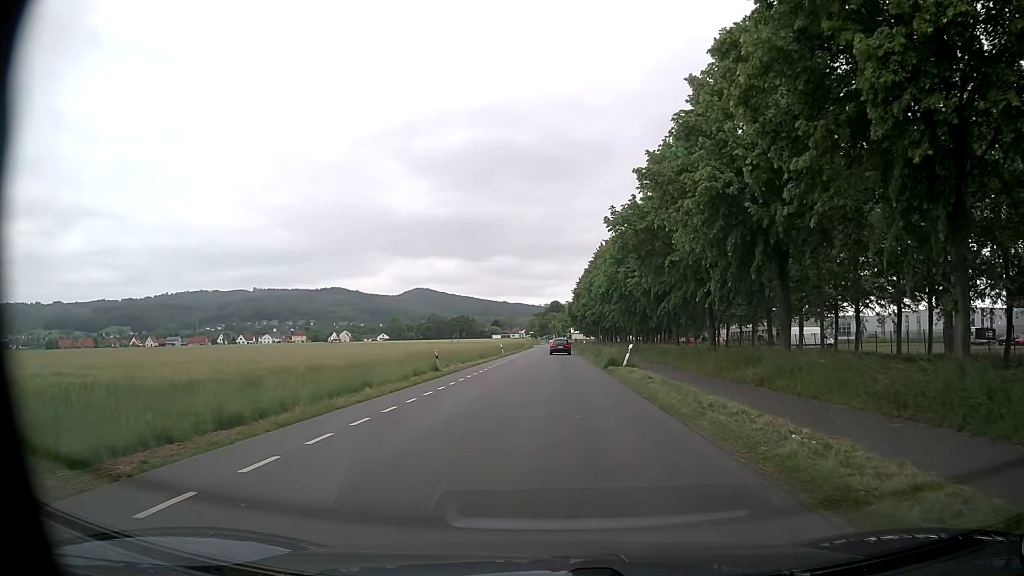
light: Day
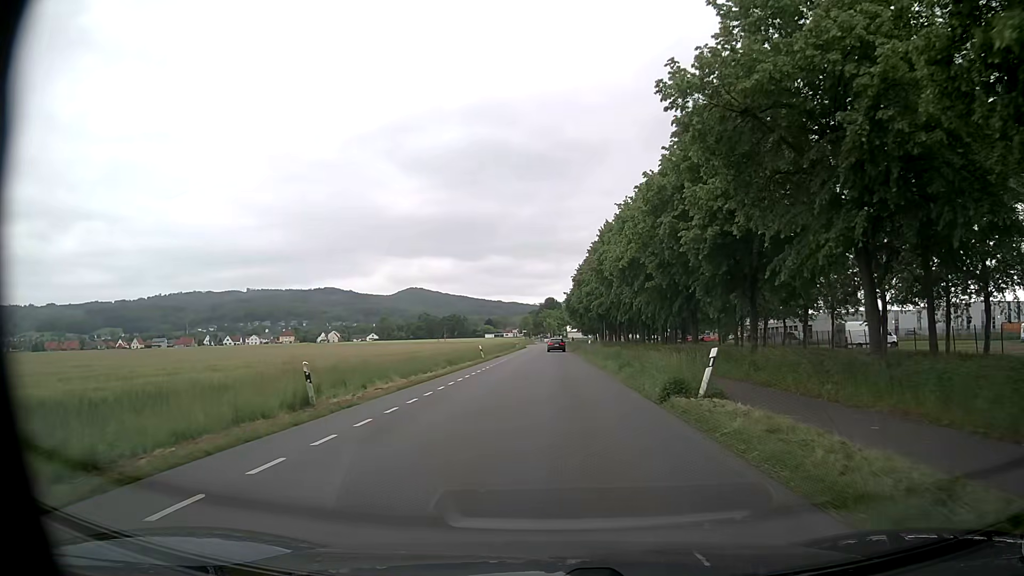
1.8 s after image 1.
(+0.3, +16.9) m; +1°
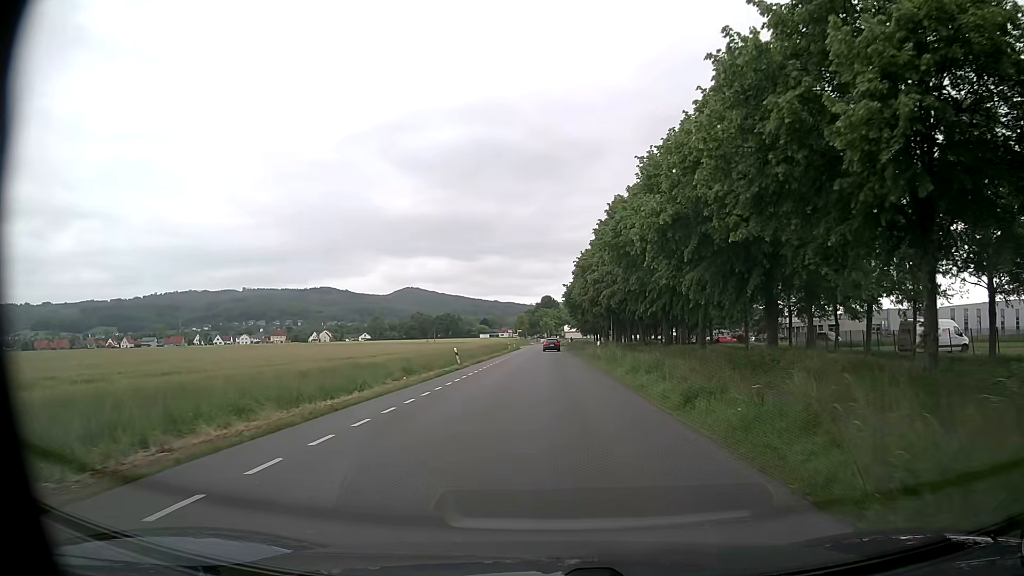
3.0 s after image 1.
(+0.1, +12.8) m; 0°
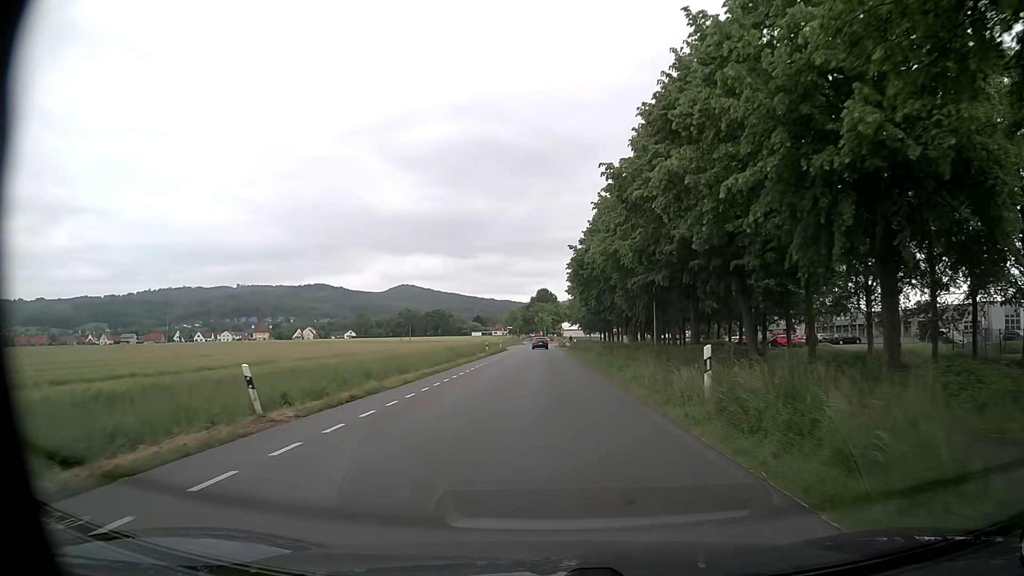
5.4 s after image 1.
(+0.1, +28.6) m; 0°
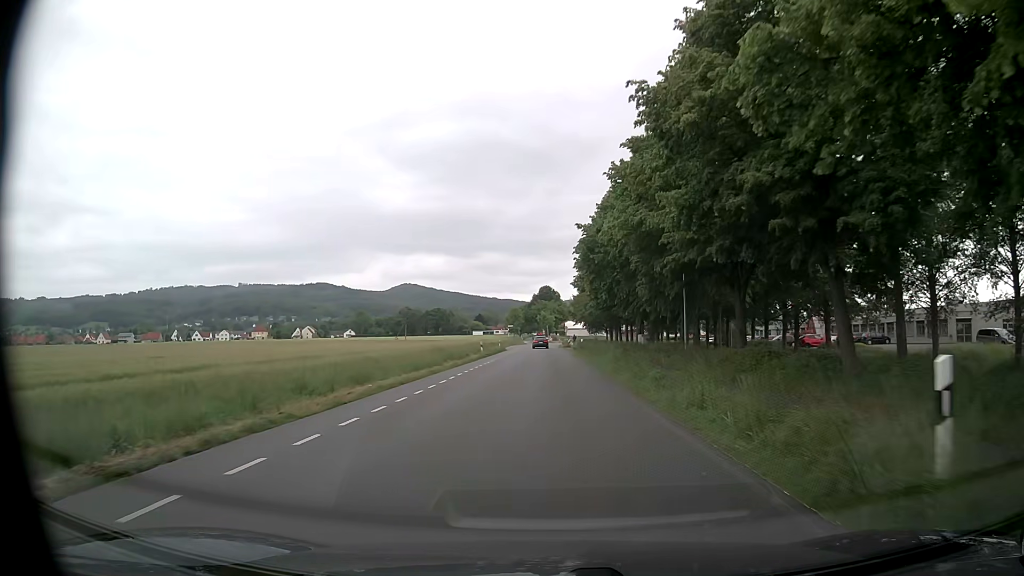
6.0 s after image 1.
(0.0, +7.7) m; 0°
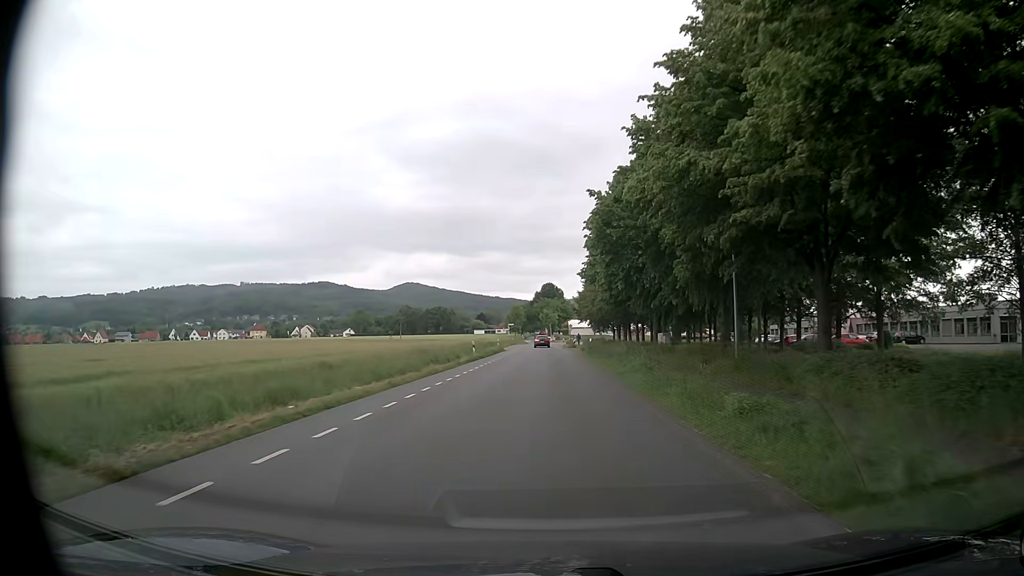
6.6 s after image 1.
(-0.1, +7.8) m; -1°
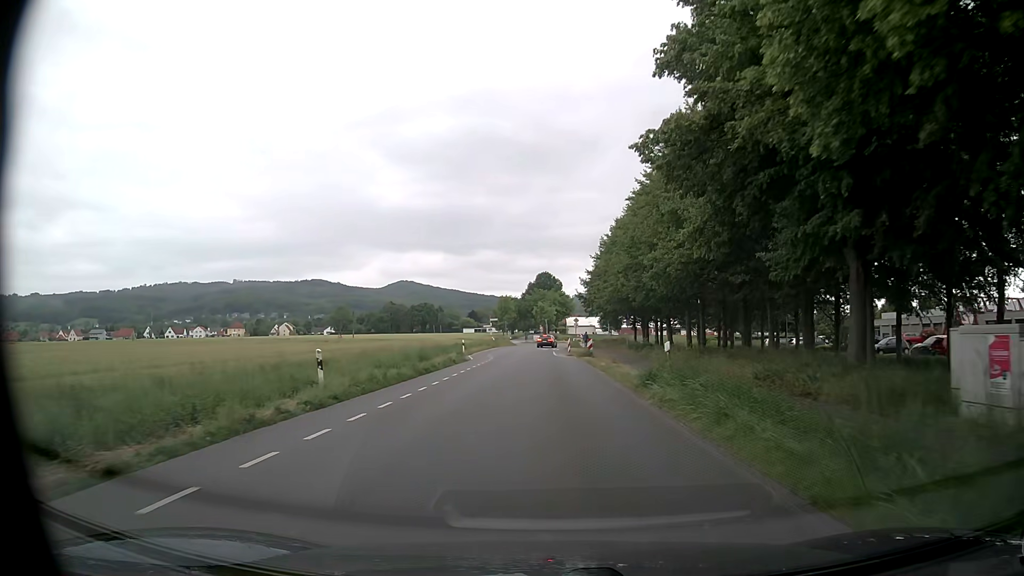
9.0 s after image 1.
(+0.1, +31.9) m; +1°
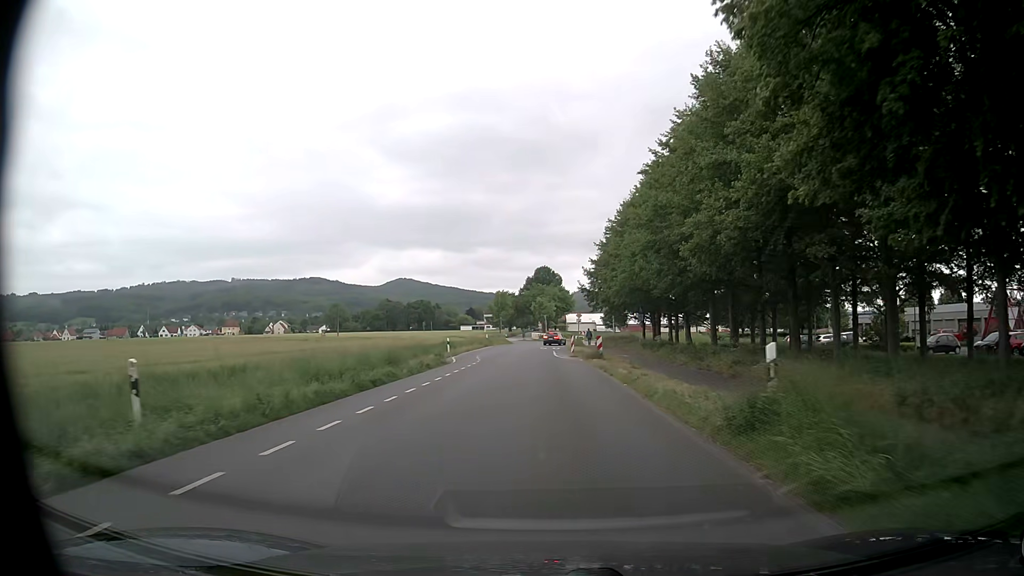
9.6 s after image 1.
(-0.1, +7.7) m; 0°
(0, +10) (0, +20) (0, +30) (-1, +40) (-1, +50) (-1, +60) (0, +70) (+2, +80) (+6, +89) (+3, +97) m
